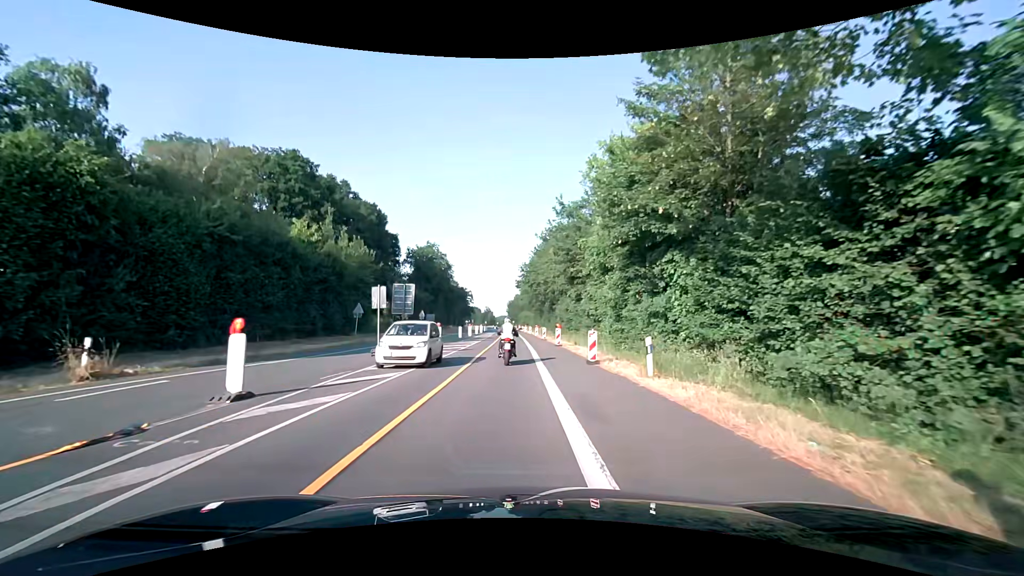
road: secondary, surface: asphalt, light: Day
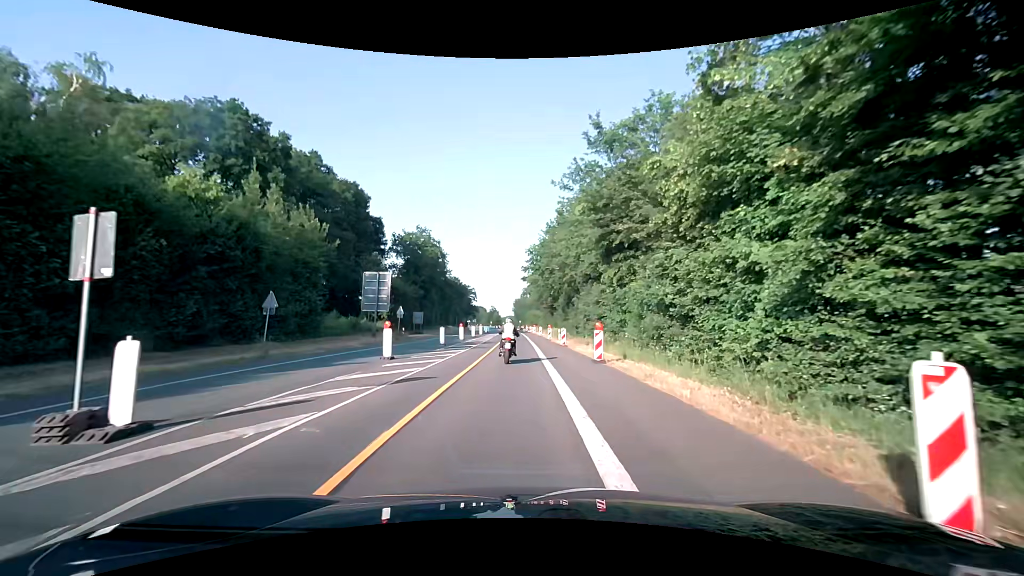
(-0.2, +14.8) m; -2°
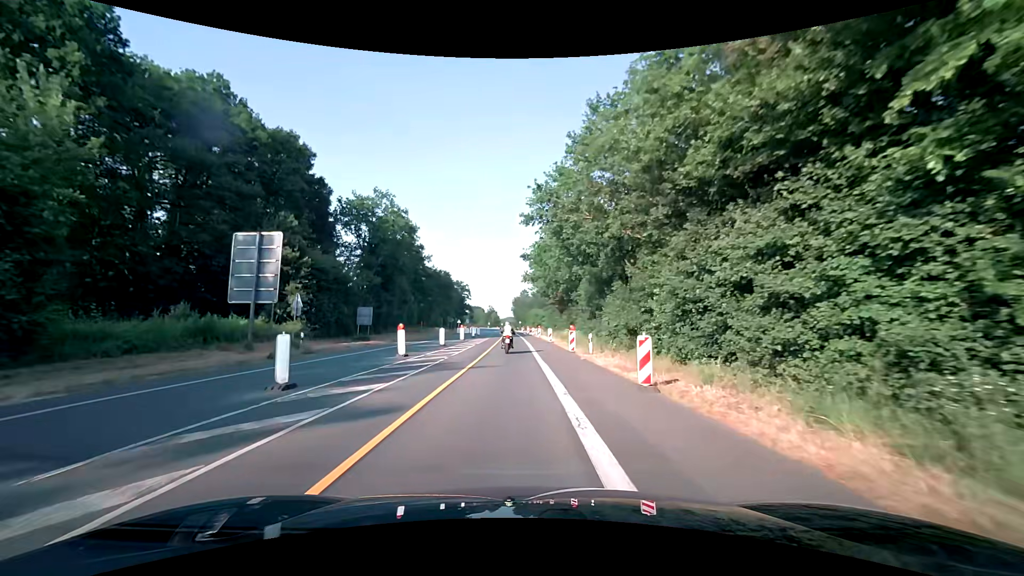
(+0.3, +22.6) m; +1°
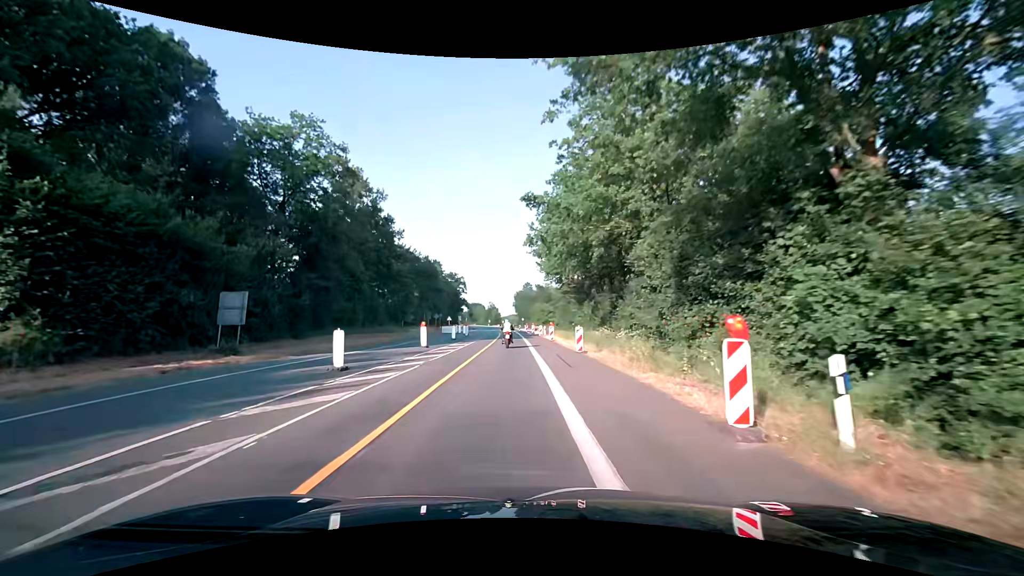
(0.0, +20.4) m; 0°
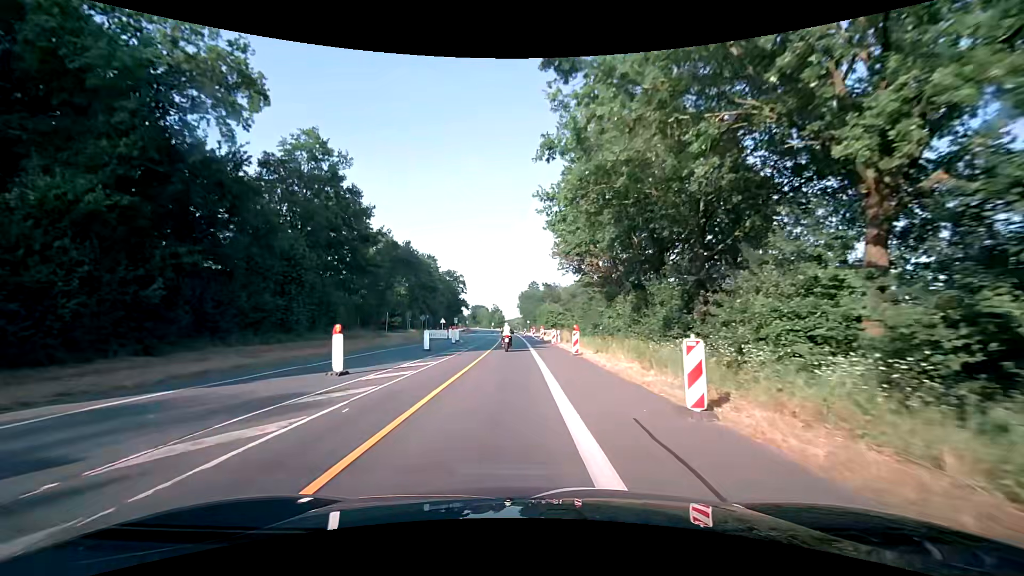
(-0.2, +14.3) m; -1°
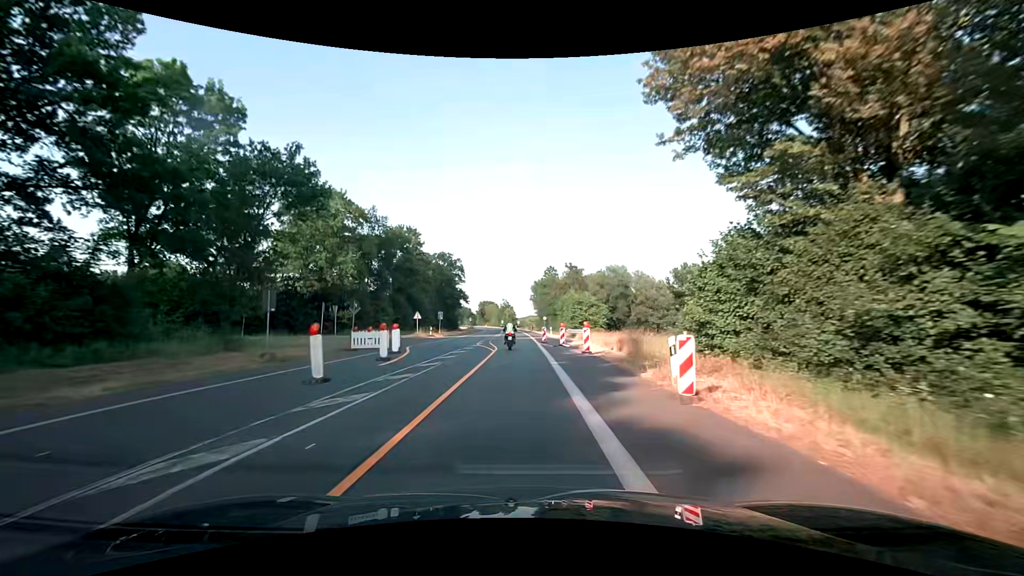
(-0.4, +29.3) m; -2°
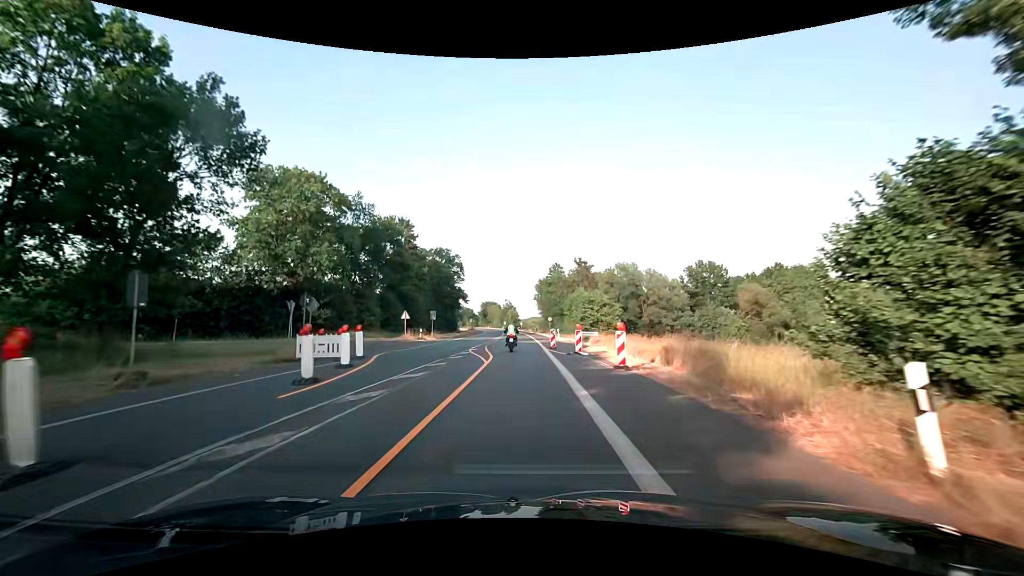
(0.0, +7.4) m; -1°
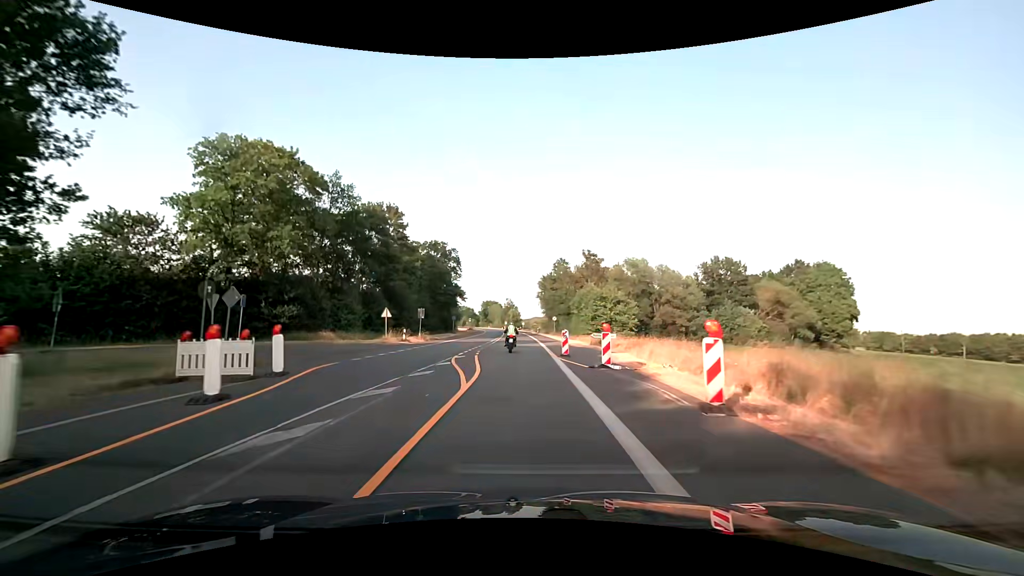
(0.0, +7.6) m; +1°
(0, +10) (0, +20) (-1, +30) (-1, +40) (-1, +50) (-1, +60) (-1, +70) (-2, +80) (-2, +90) (-3, +100) m
